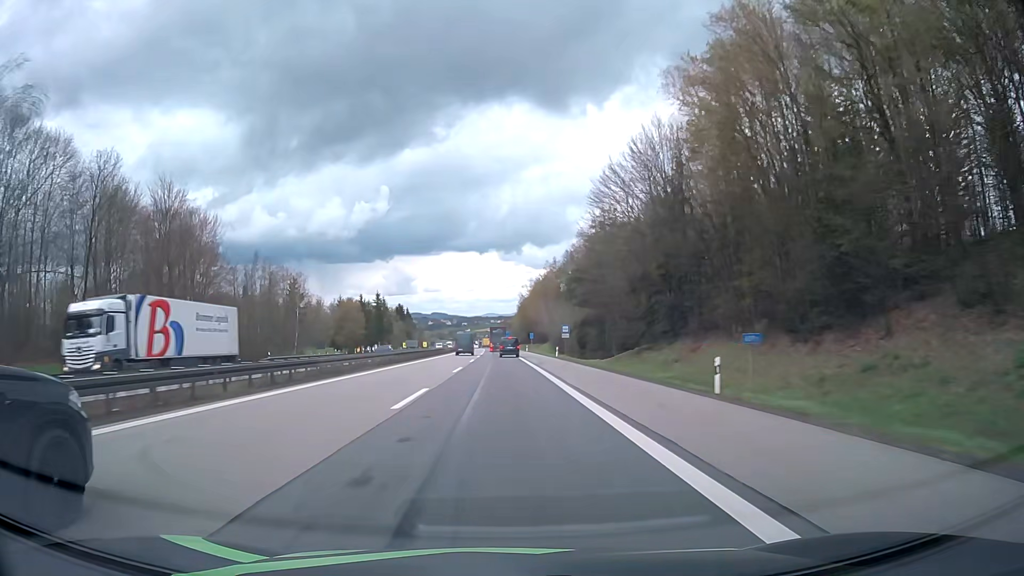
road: motorway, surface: asphalt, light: Day
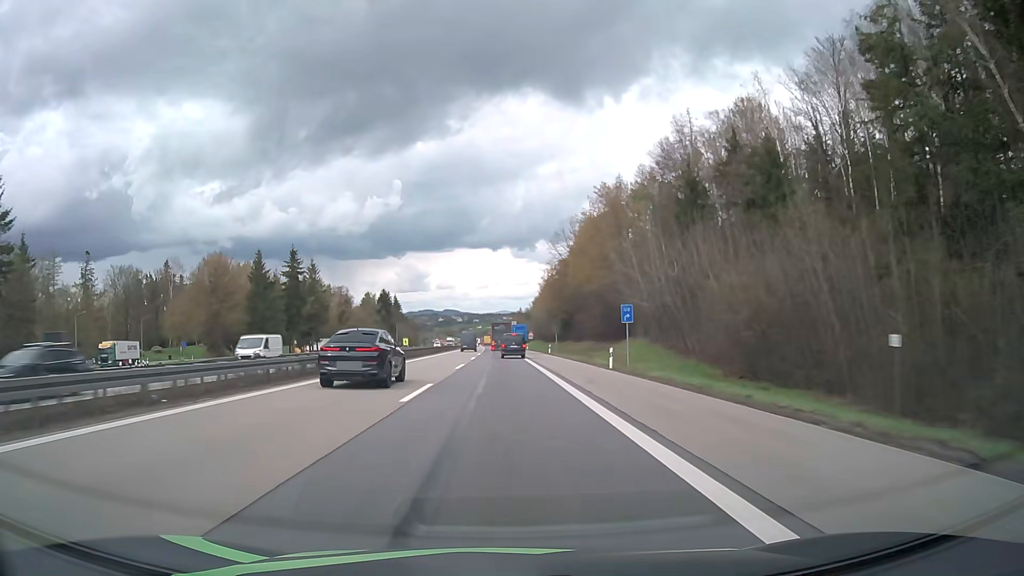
(-1.3, +88.7) m; -1°
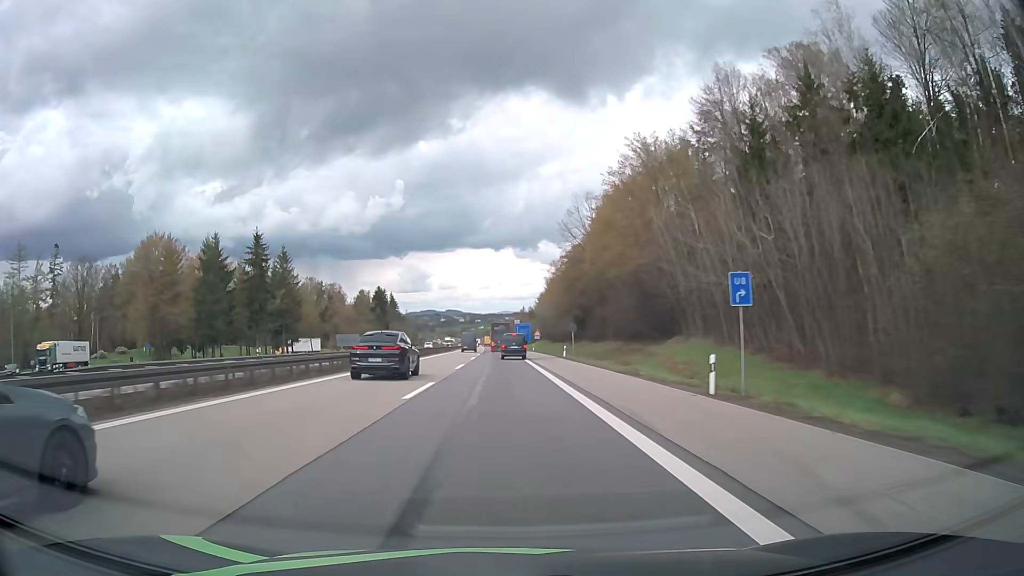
(0.0, +17.3) m; 0°
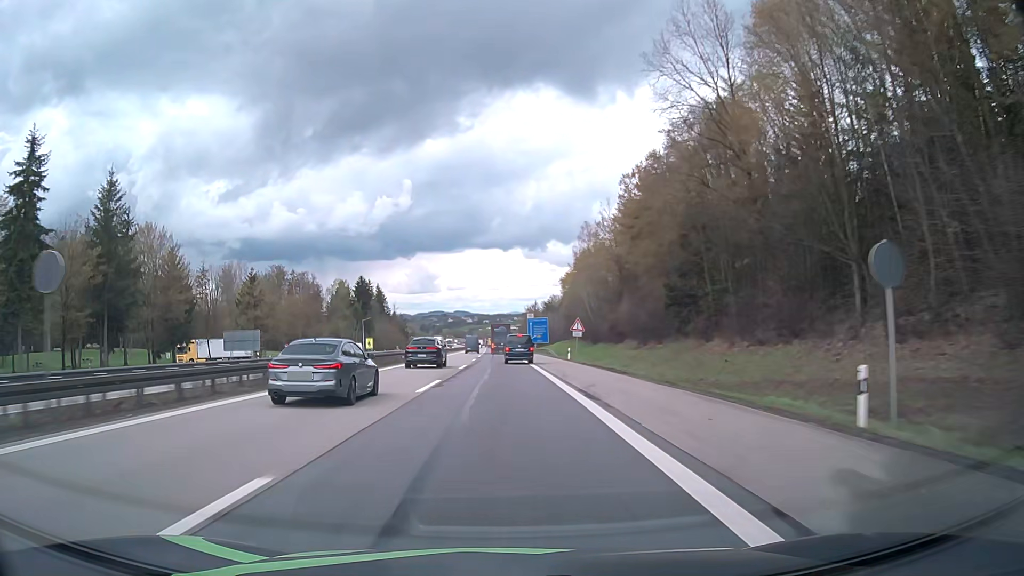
(-0.3, +51.1) m; -1°
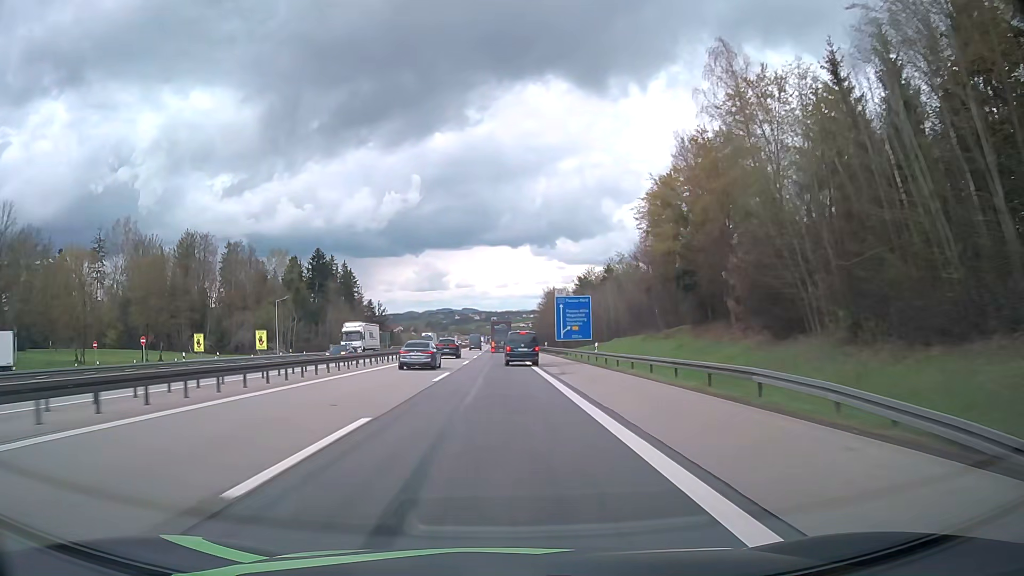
(-0.5, +66.4) m; -1°
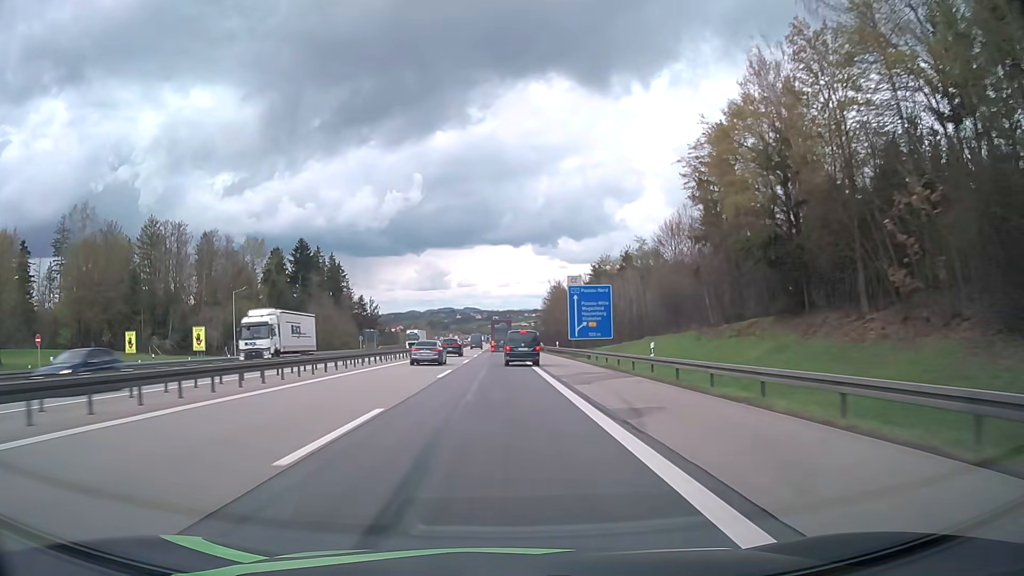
(0.0, +16.3) m; 0°
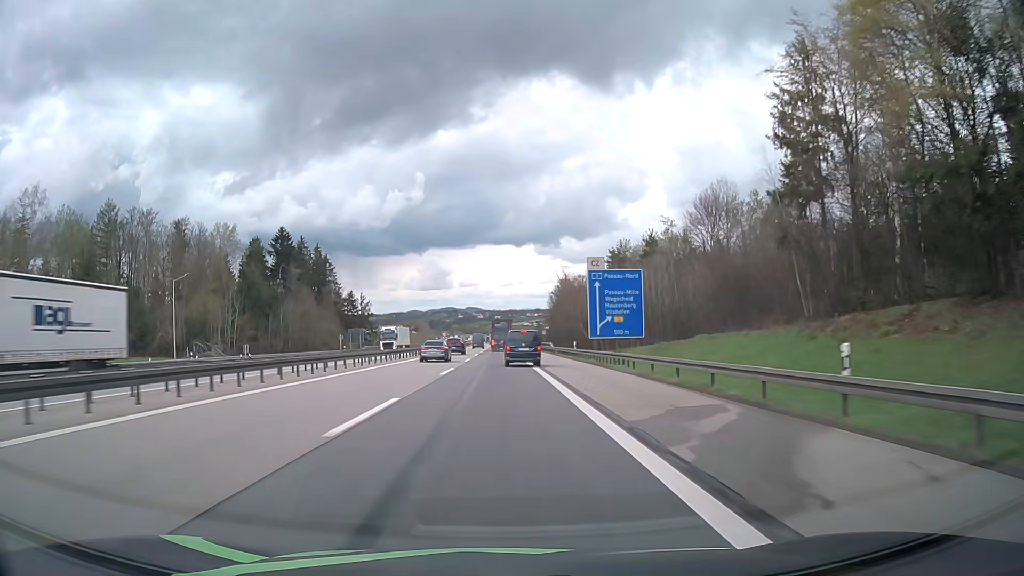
(-0.1, +16.0) m; 0°
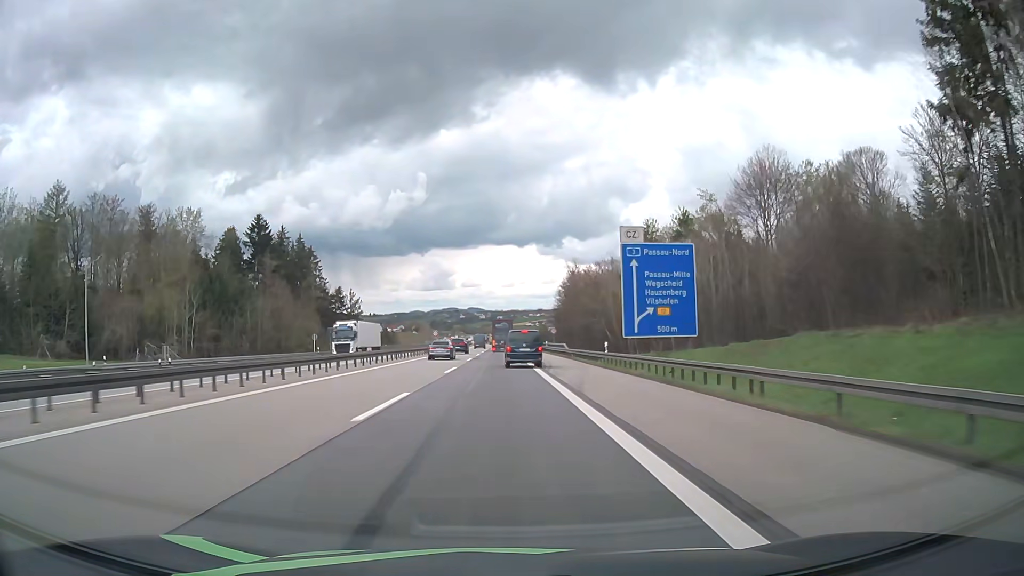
(0.0, +15.8) m; 0°
(0, +10) (0, +20) (0, +30) (0, +40) (0, +50) (0, +60) (0, +70) (0, +80) (0, +90) (0, +100) m
